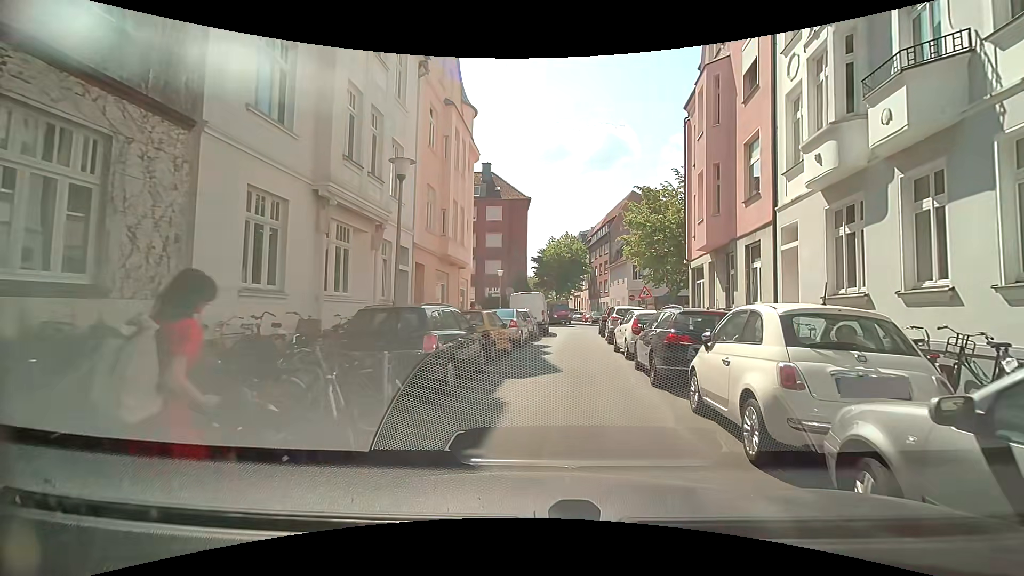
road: residential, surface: asphalt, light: Day
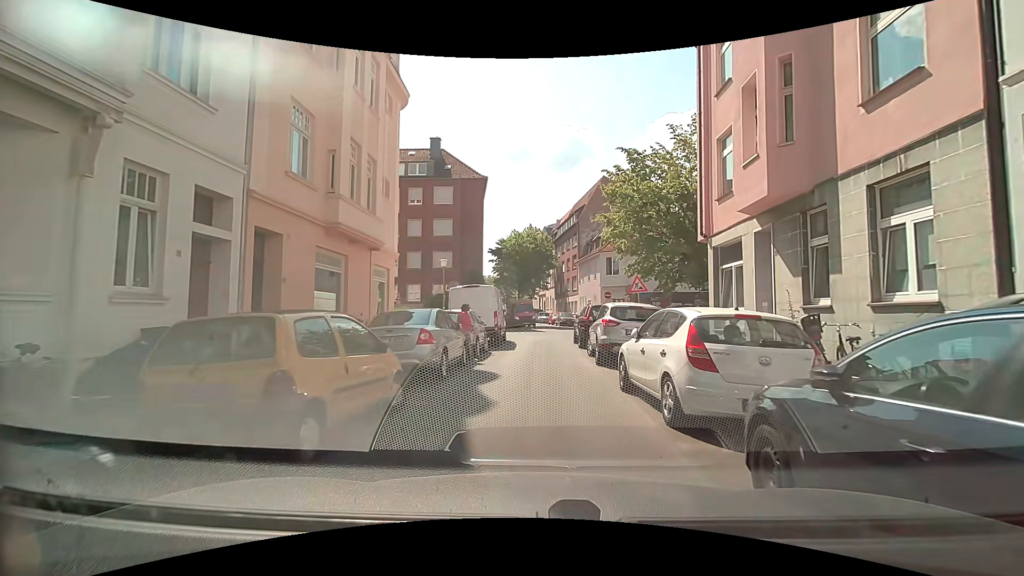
(+0.6, +8.9) m; +5°
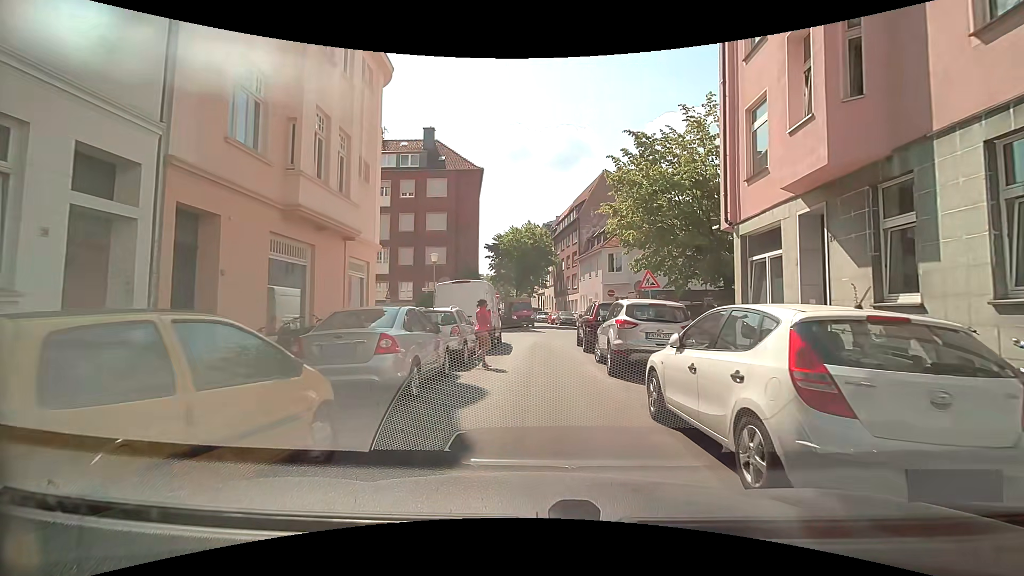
(0.0, +2.4) m; -1°
